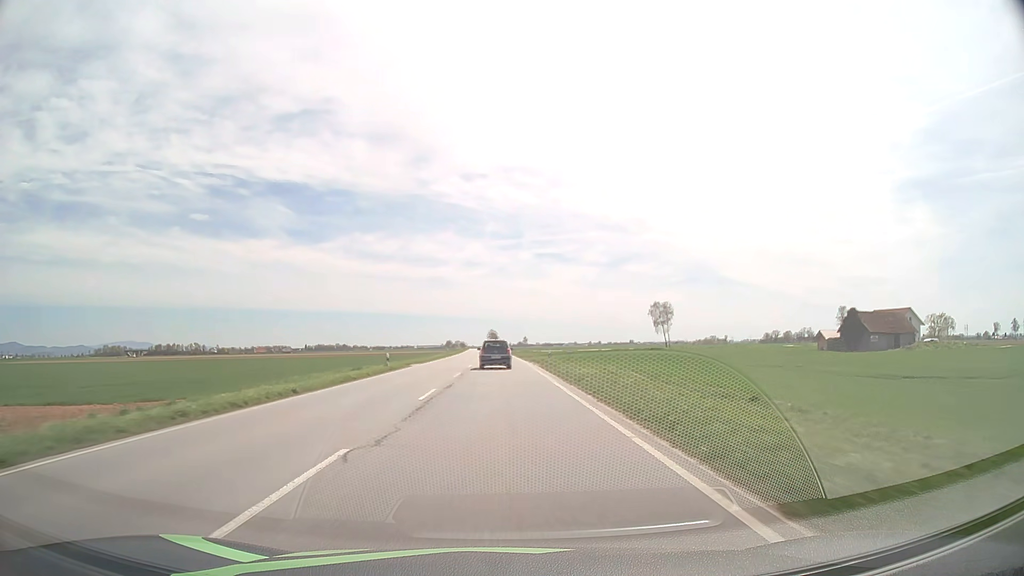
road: primary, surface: asphalt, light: Day
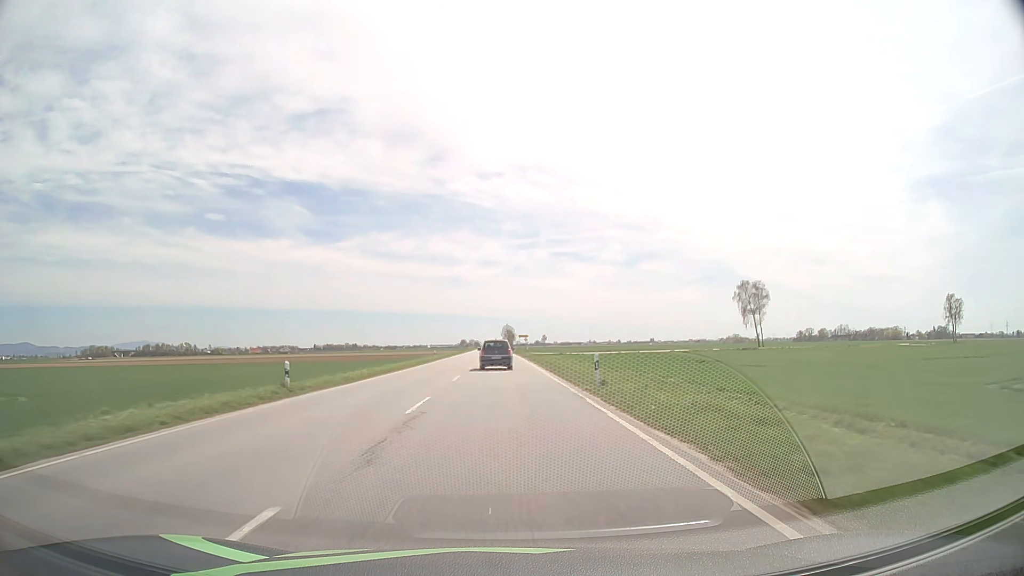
(-1.1, +75.5) m; -1°
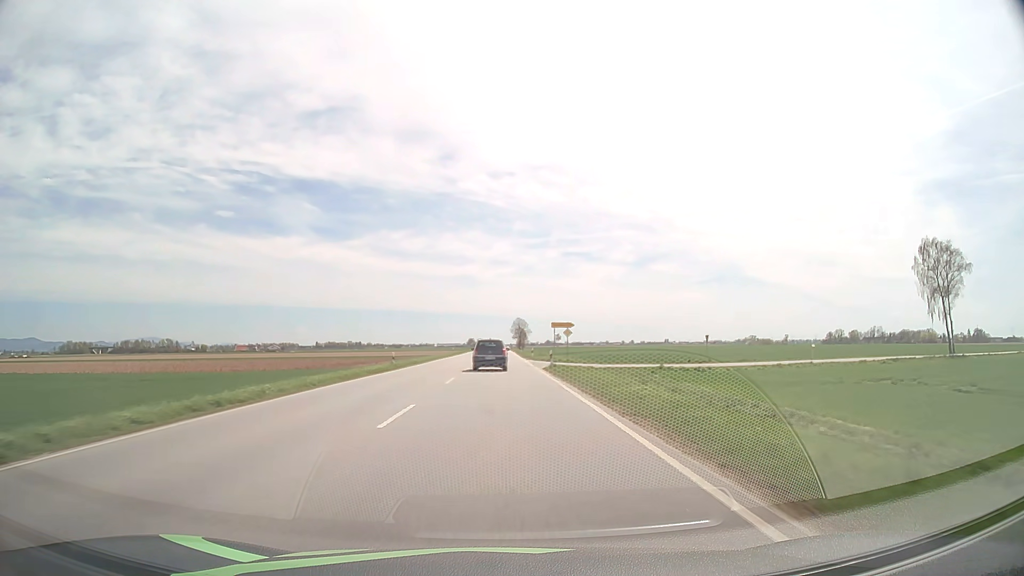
(-0.6, +74.7) m; -1°
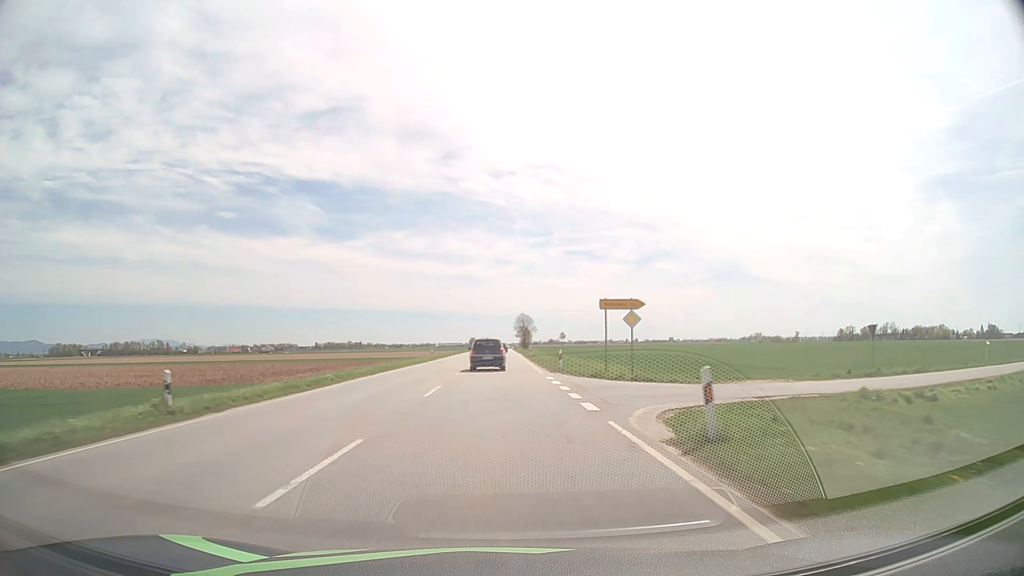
(0.0, +29.4) m; 0°
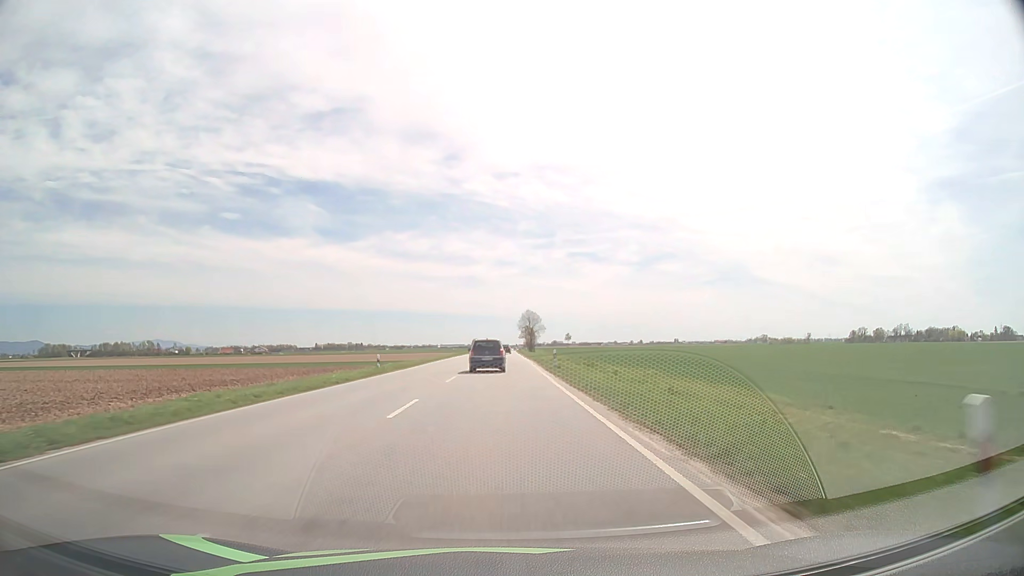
(-0.1, +29.1) m; 0°
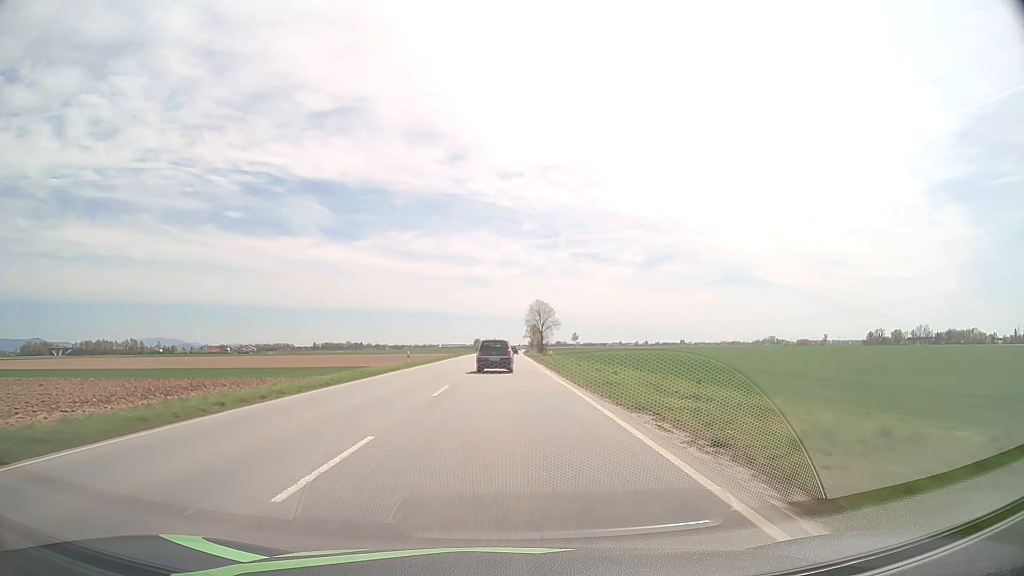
(-0.1, +42.9) m; 0°
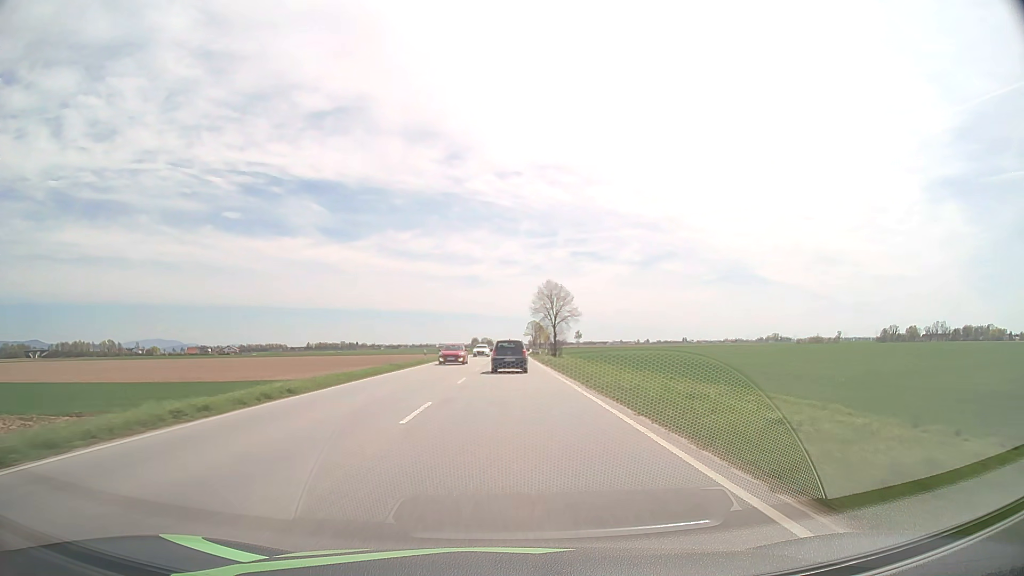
(0.0, +42.4) m; 0°
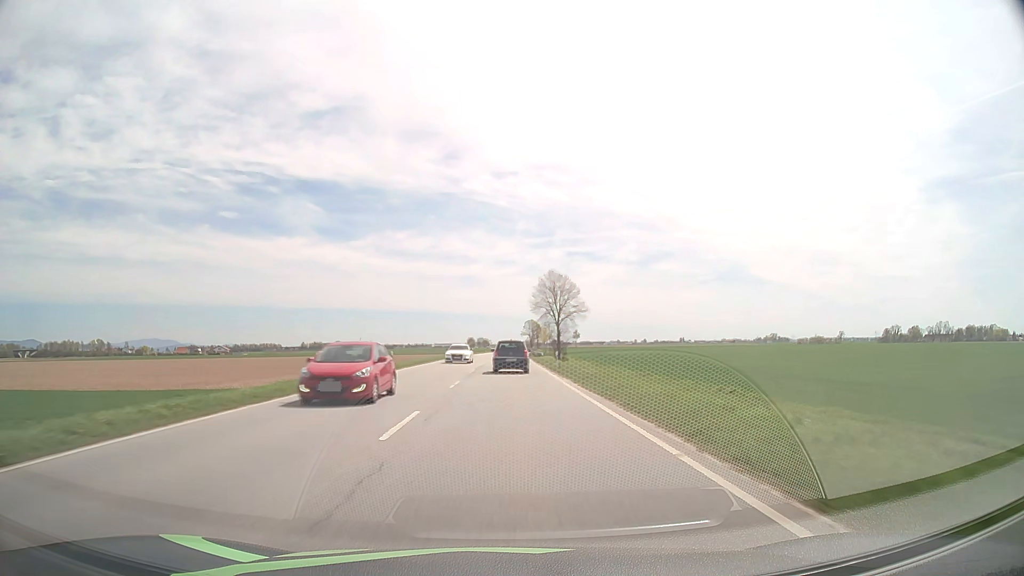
(0.0, +14.0) m; 0°
(0, +10) (0, +20) (0, +30) (0, +40) (0, +50) (+1, +60) (+1, +70) (+1, +80) (+1, +90) (+1, +100) m
